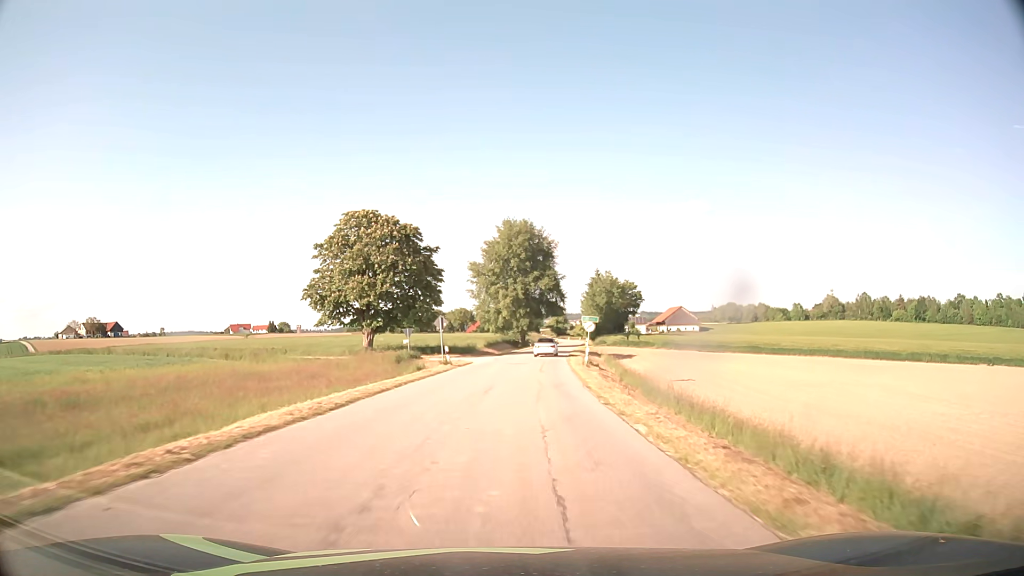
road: tertiary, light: Day
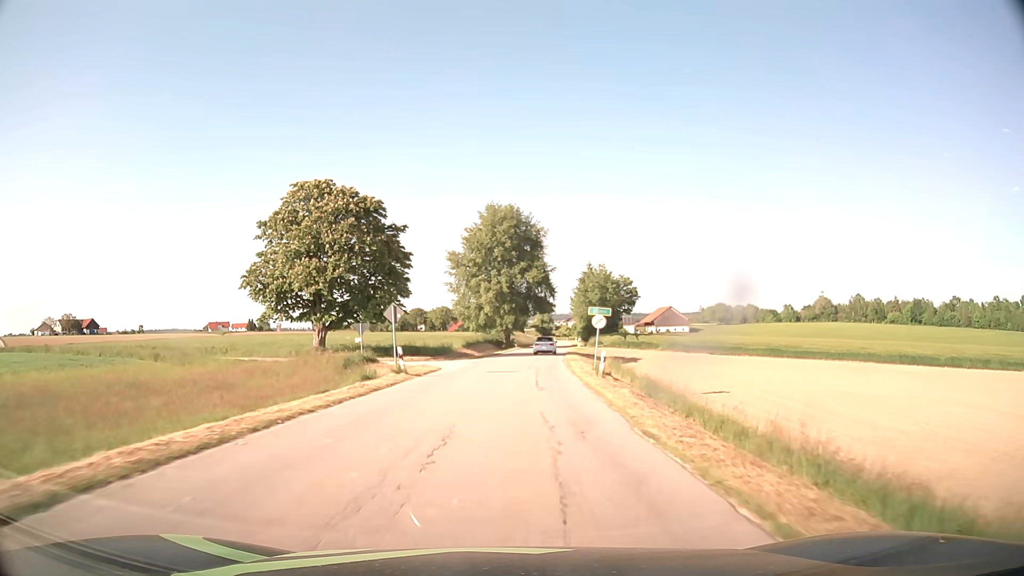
(+0.1, +10.6) m; +1°
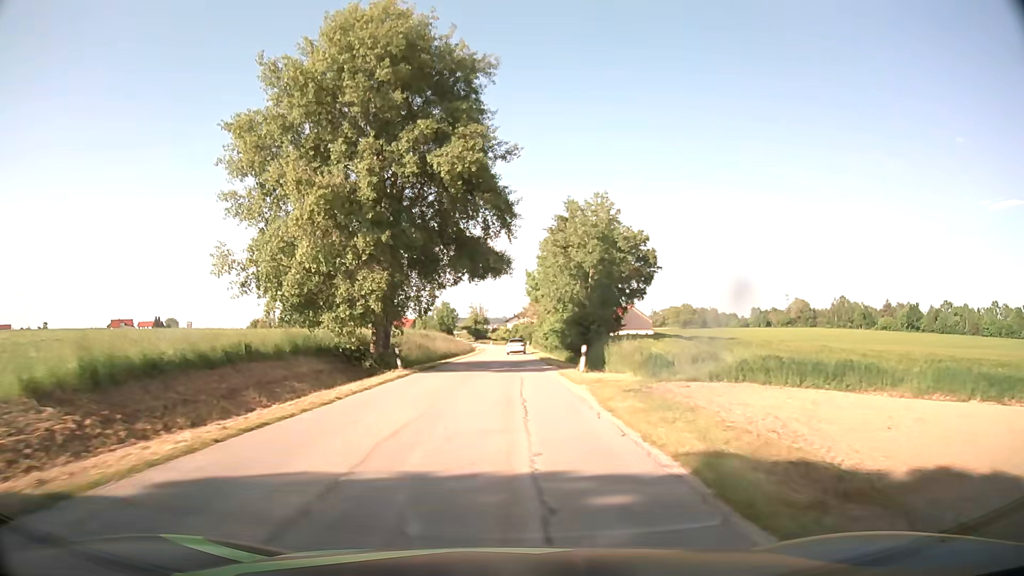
(+2.8, +53.1) m; +6°
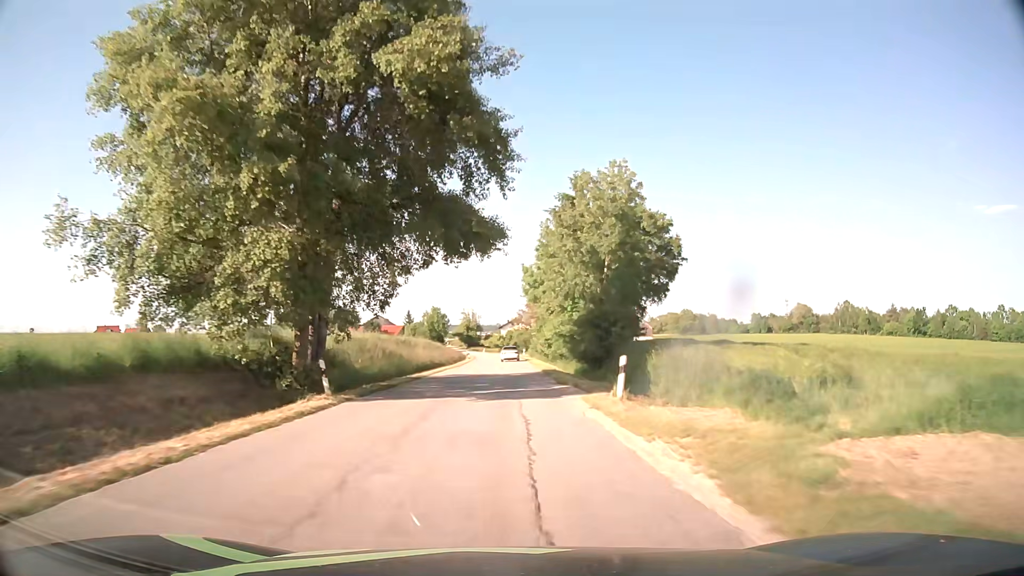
(0.0, +10.7) m; 0°
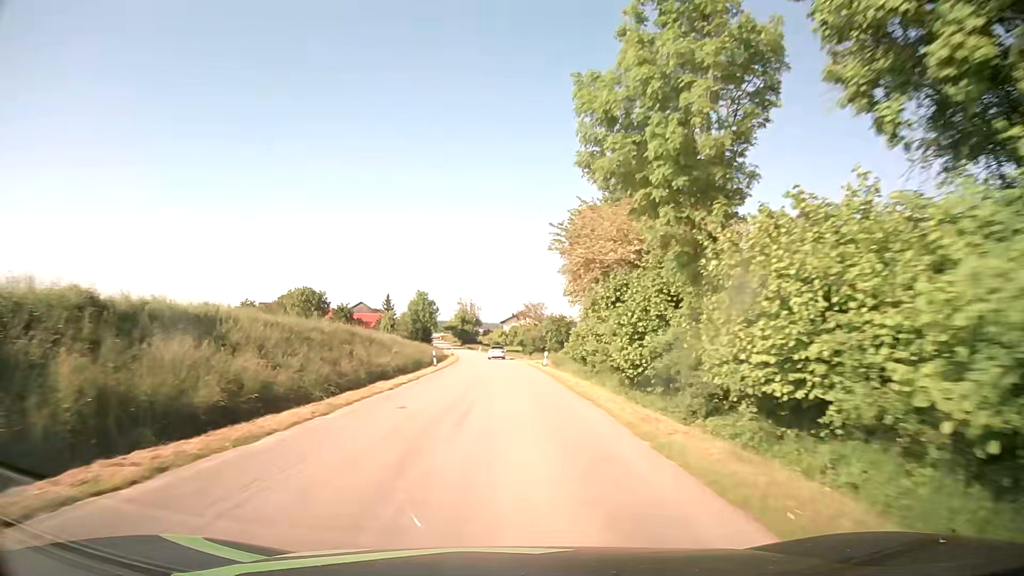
(-0.1, +42.8) m; -1°
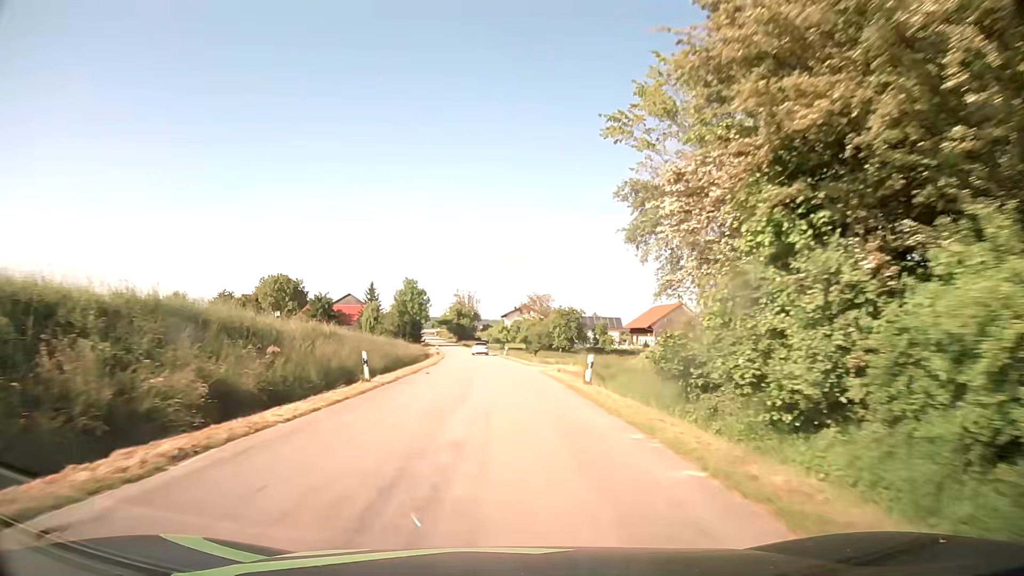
(+0.1, +21.5) m; 0°
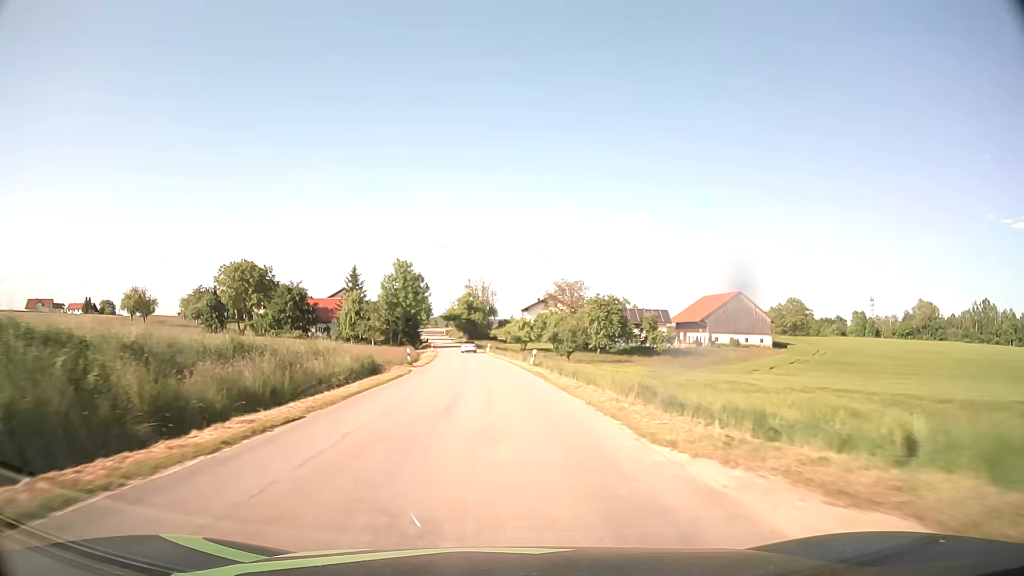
(-0.3, +32.2) m; -1°
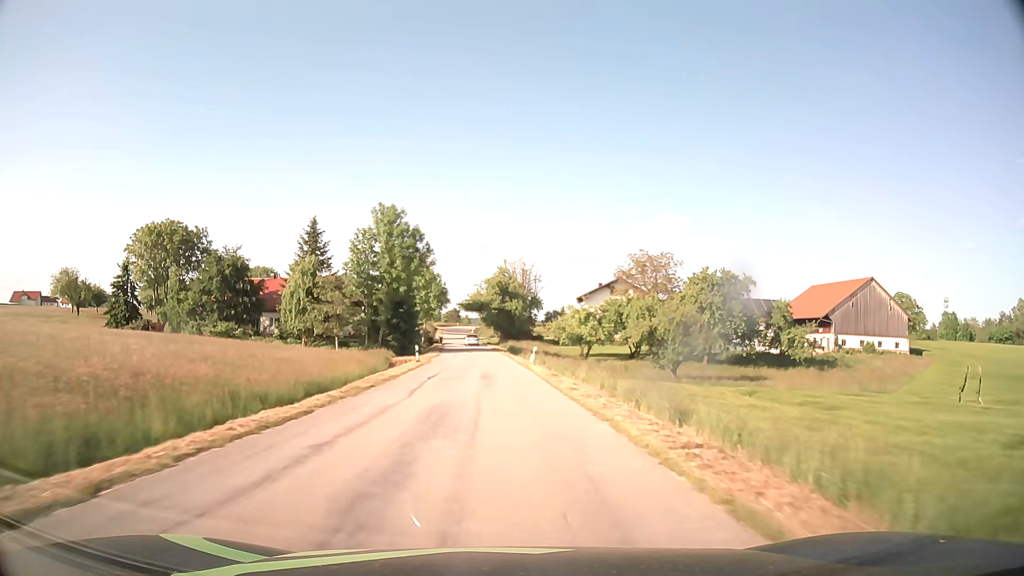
(-1.4, +43.0) m; -3°
(0, +10) (0, +20) (-1, +30) (-1, +40) (-1, +50) (-2, +60) (-3, +70) (-3, +80) (-4, +90) (-5, +100) m
